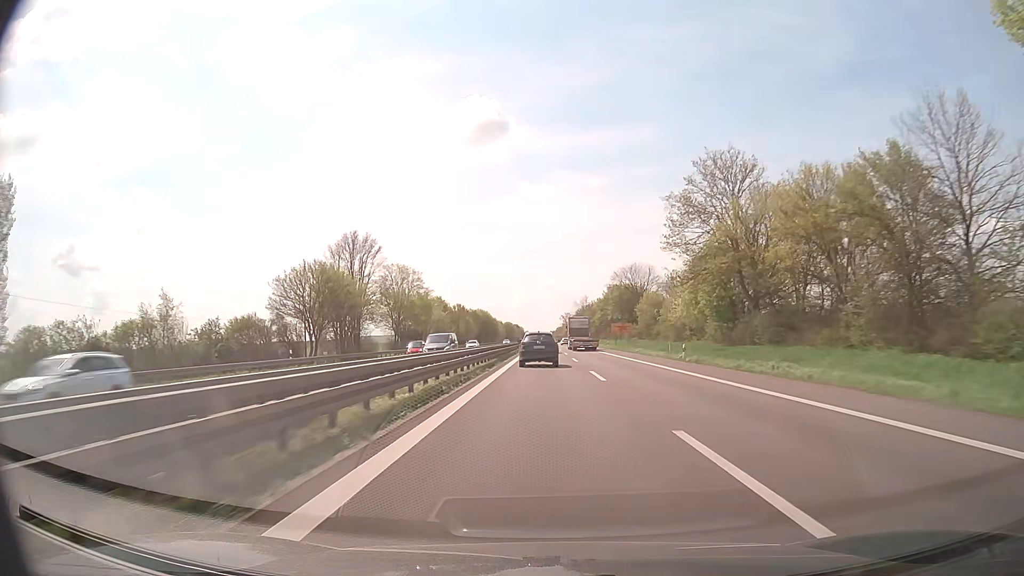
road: trunk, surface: asphalt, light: Day
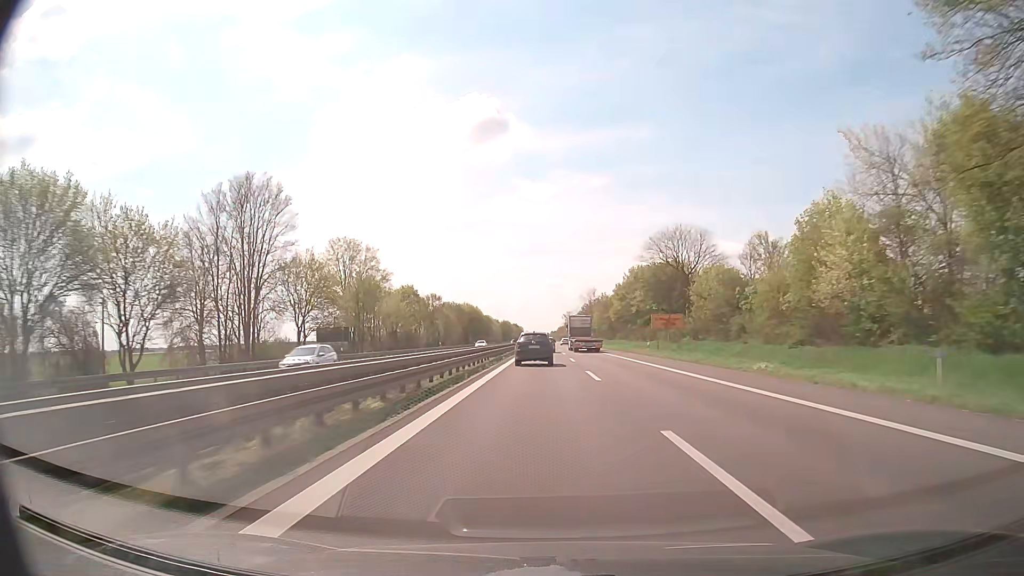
(0.0, +36.2) m; 0°
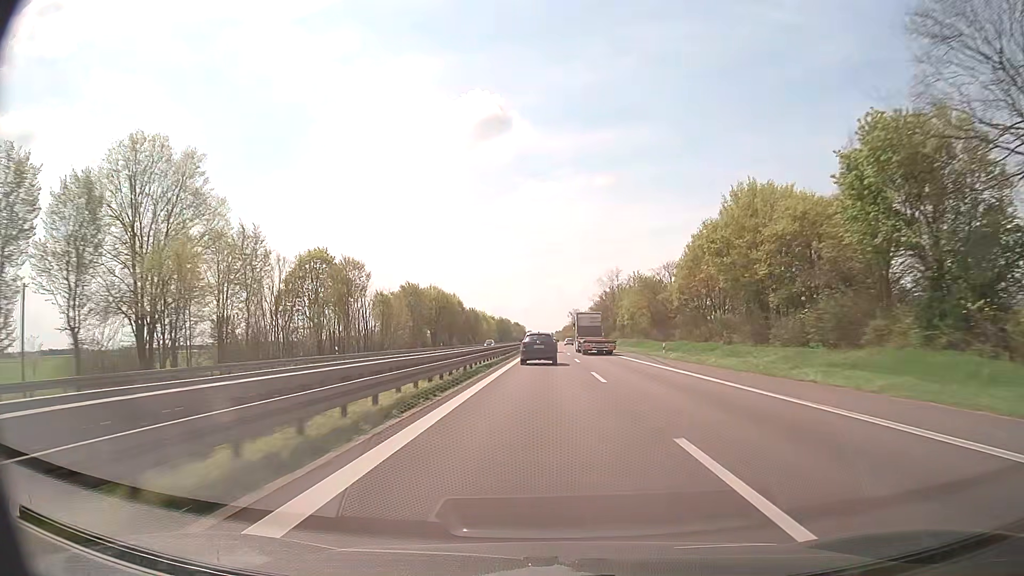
(-0.2, +55.0) m; 0°
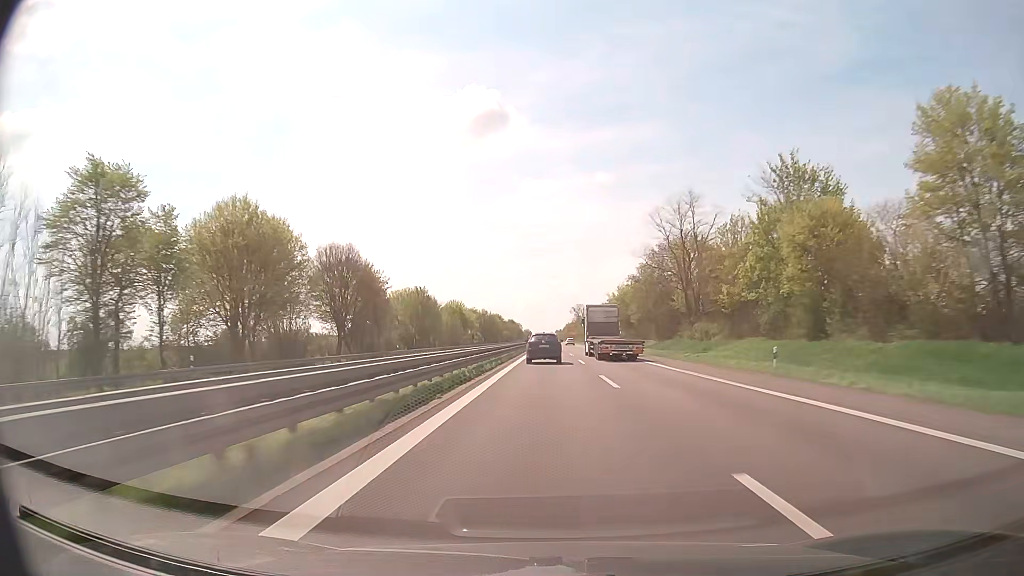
(+0.1, +74.8) m; 0°
